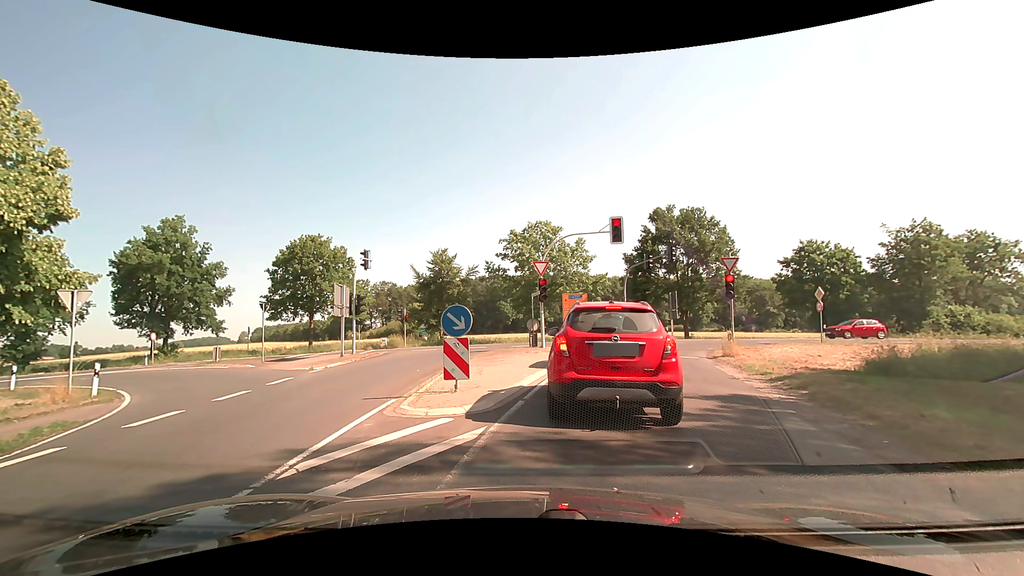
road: secondary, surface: asphalt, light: Day
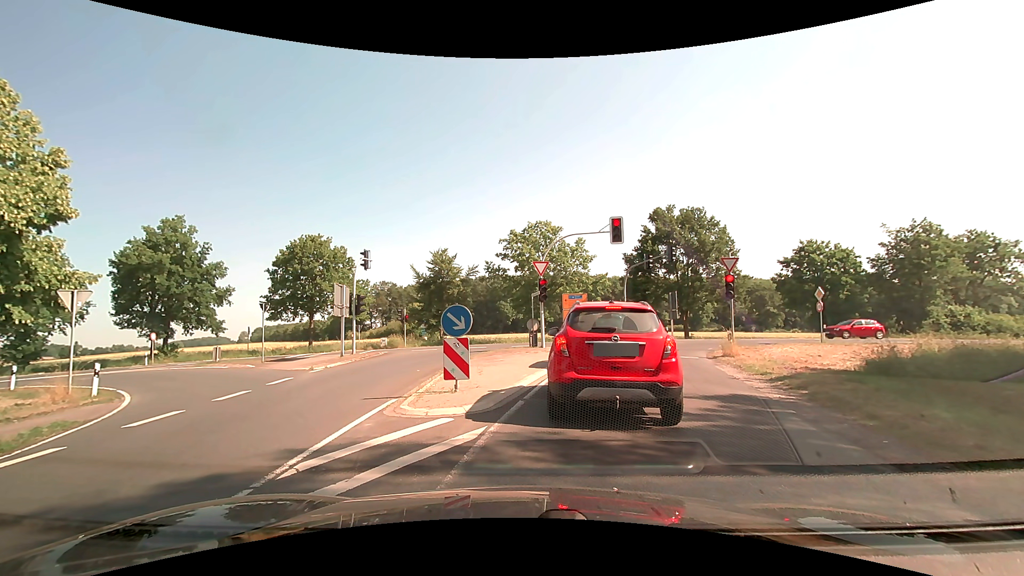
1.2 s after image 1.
(0.0, 0.0) m; 0°
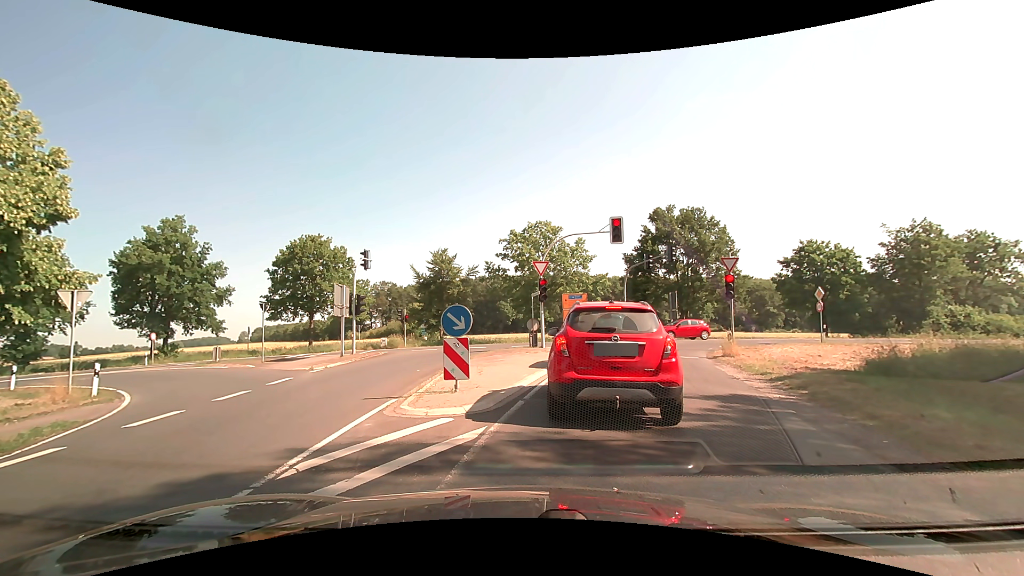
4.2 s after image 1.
(0.0, 0.0) m; 0°
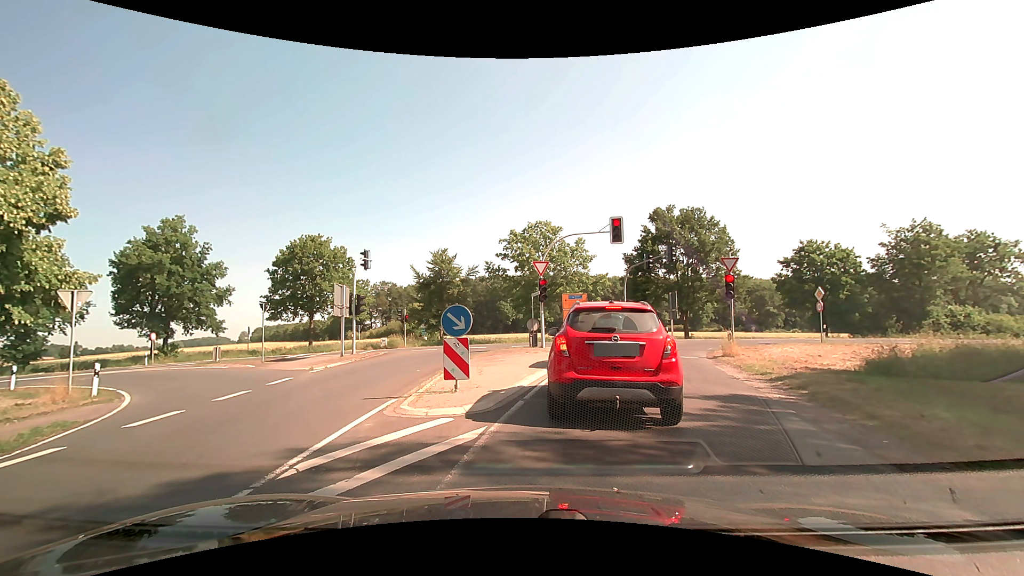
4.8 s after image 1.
(0.0, 0.0) m; 0°
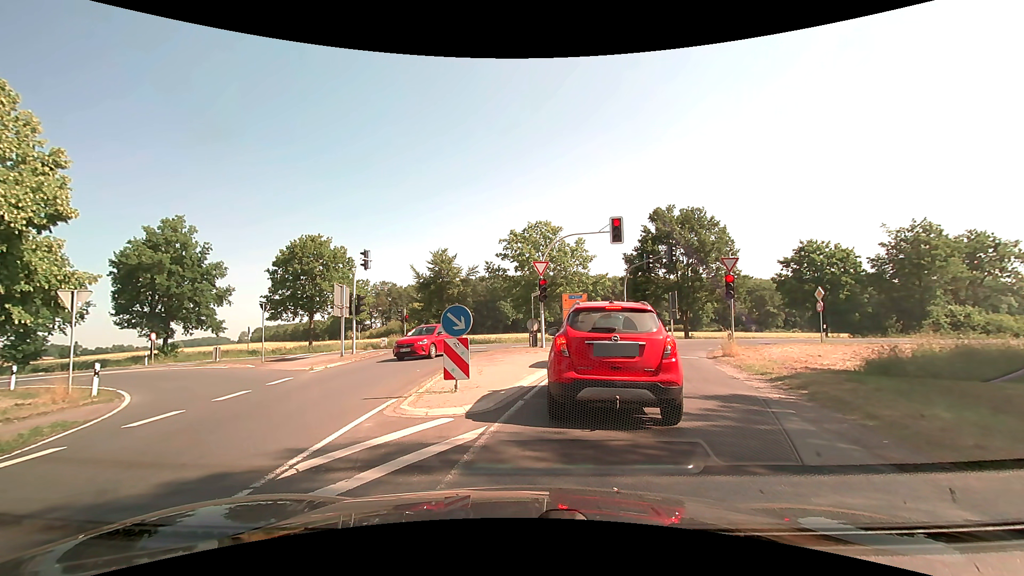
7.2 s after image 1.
(0.0, 0.0) m; 0°
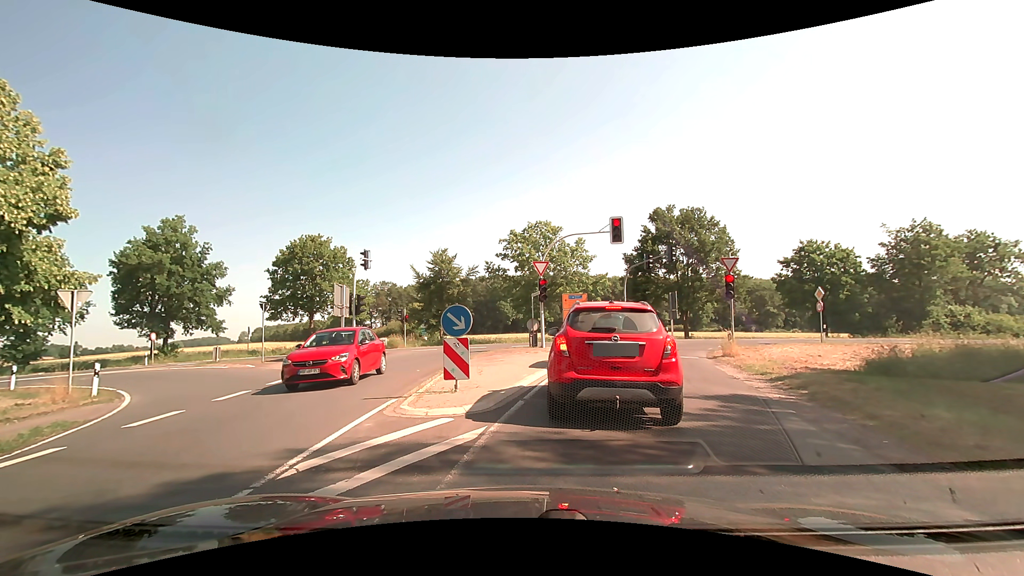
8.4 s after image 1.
(0.0, 0.0) m; 0°
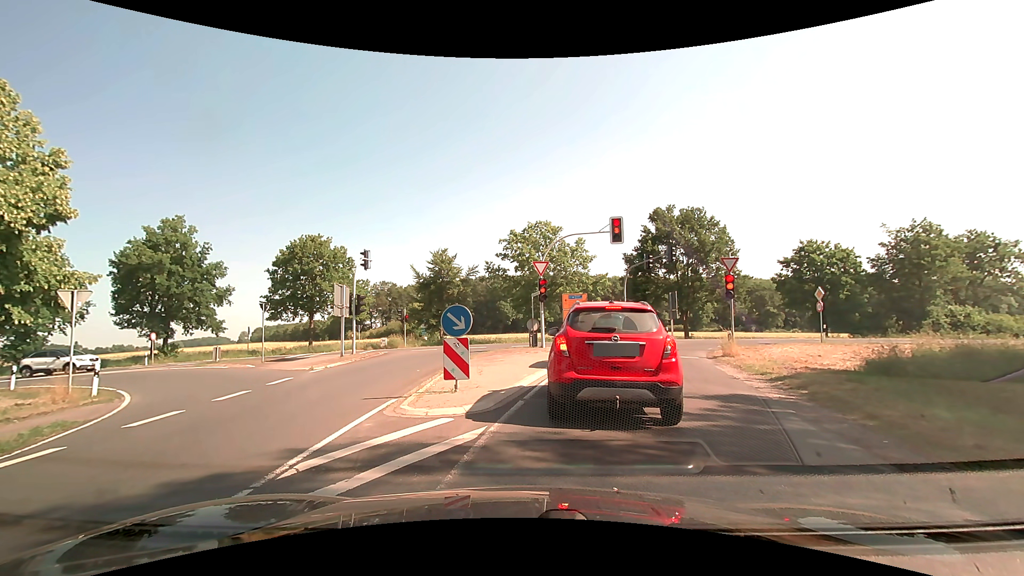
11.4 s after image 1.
(0.0, 0.0) m; 0°
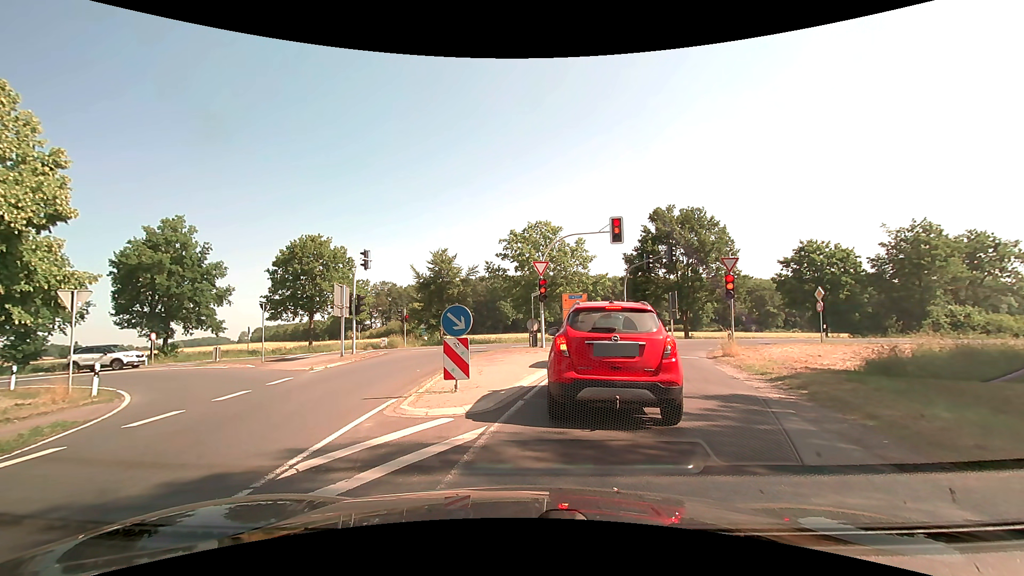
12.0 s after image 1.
(0.0, 0.0) m; 0°
